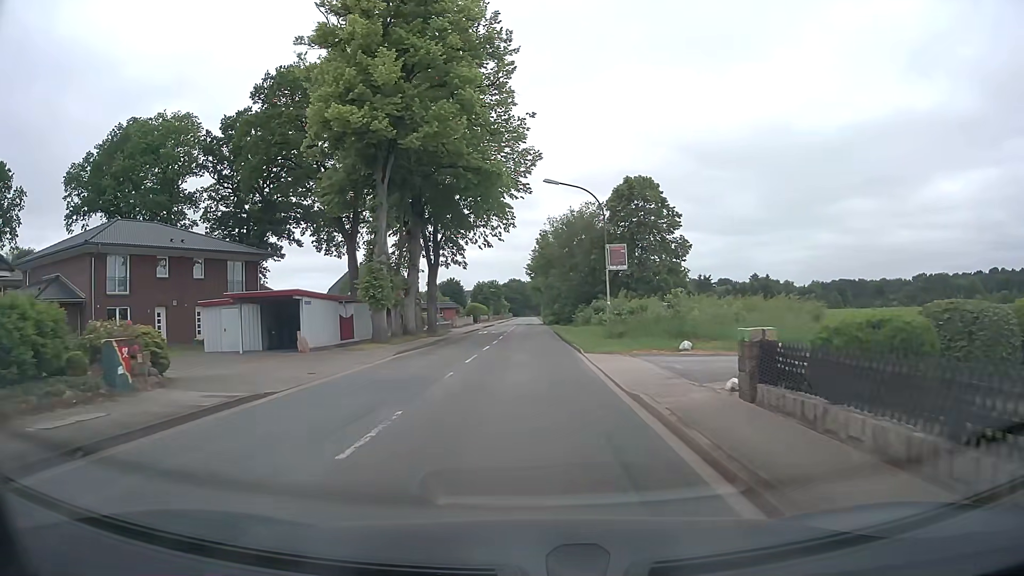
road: tertiary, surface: asphalt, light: Day
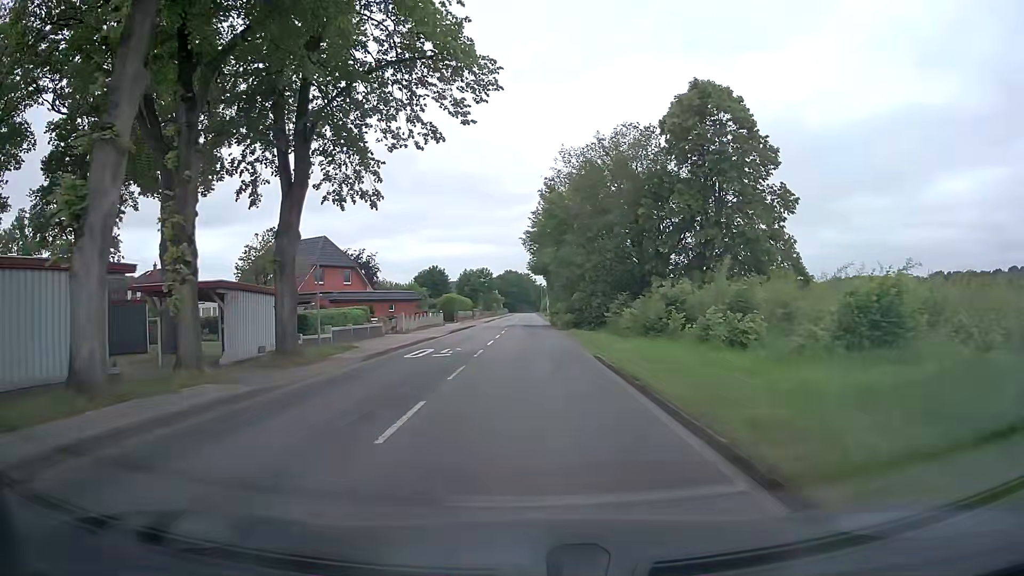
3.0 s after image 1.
(-0.5, +30.5) m; 0°
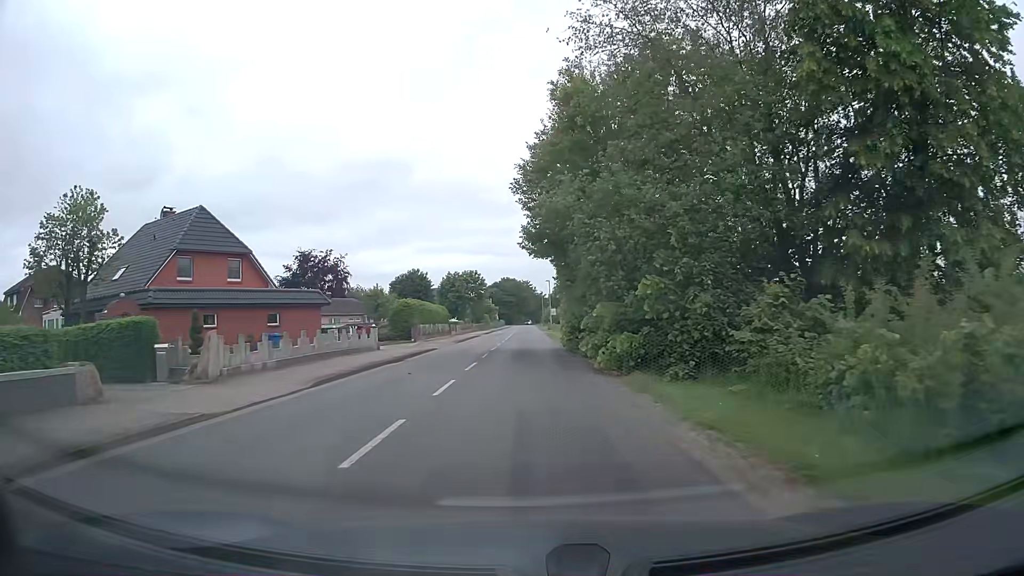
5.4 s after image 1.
(+0.1, +25.7) m; 0°
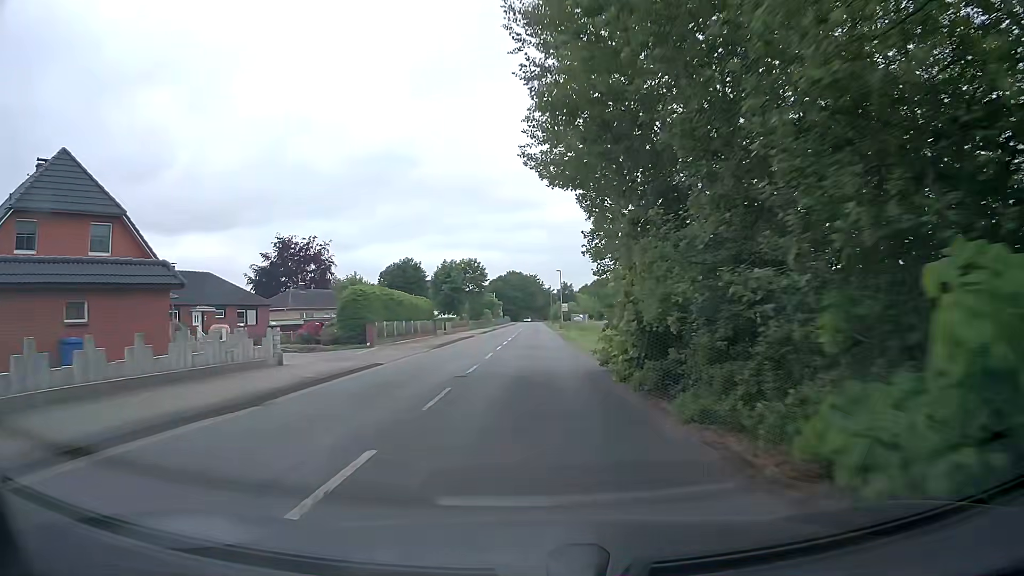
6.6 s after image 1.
(-0.1, +15.1) m; -1°
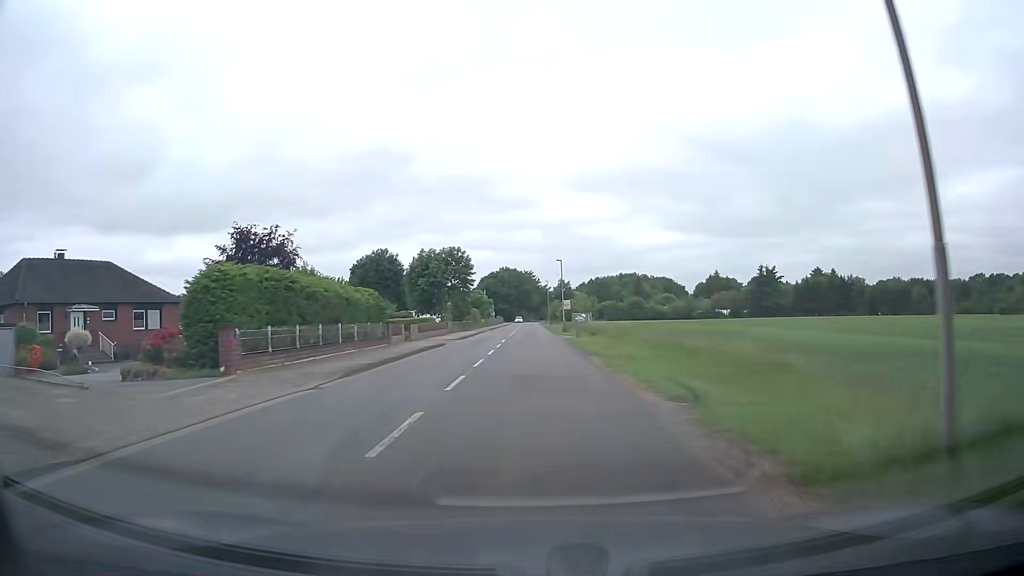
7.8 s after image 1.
(+0.1, +15.7) m; +1°
(0, +10) (0, +20) (0, +30) (0, +40) (0, +50) (0, +60) (0, +70) (0, +80) (+1, +90) (+1, +100) m
